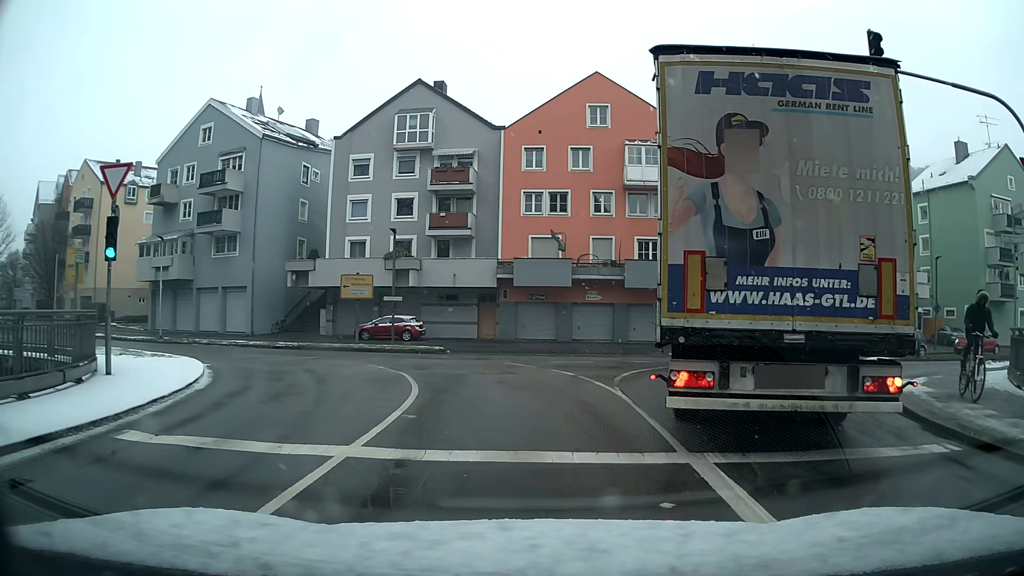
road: primary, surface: asphalt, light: Day
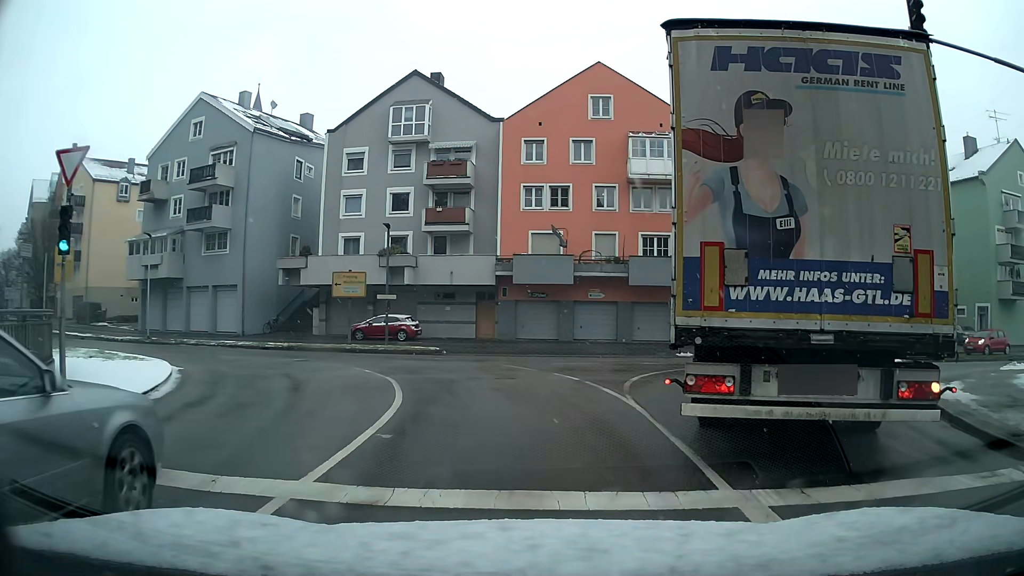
(0.0, +1.5) m; 0°
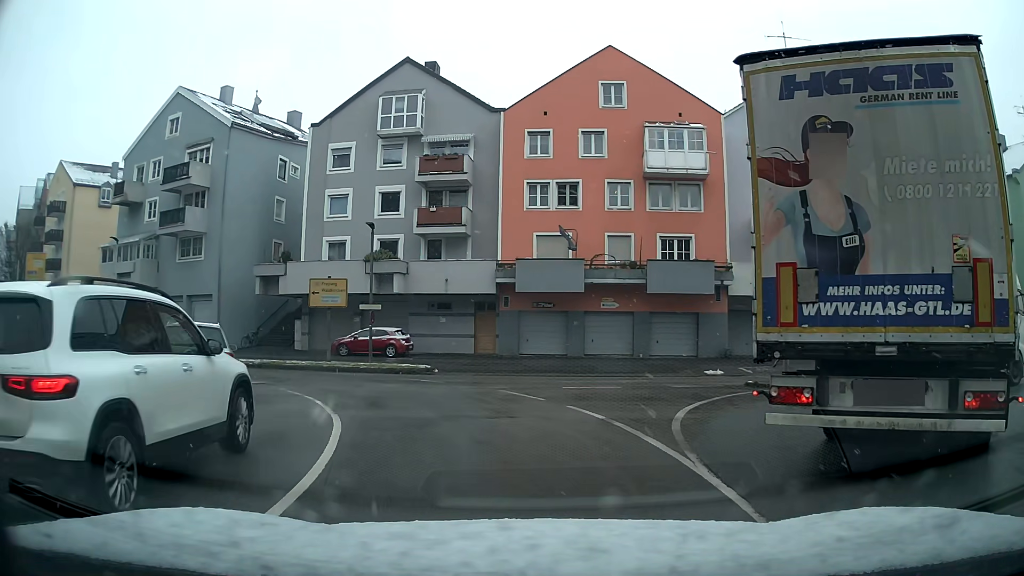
(0.0, +4.5) m; -1°
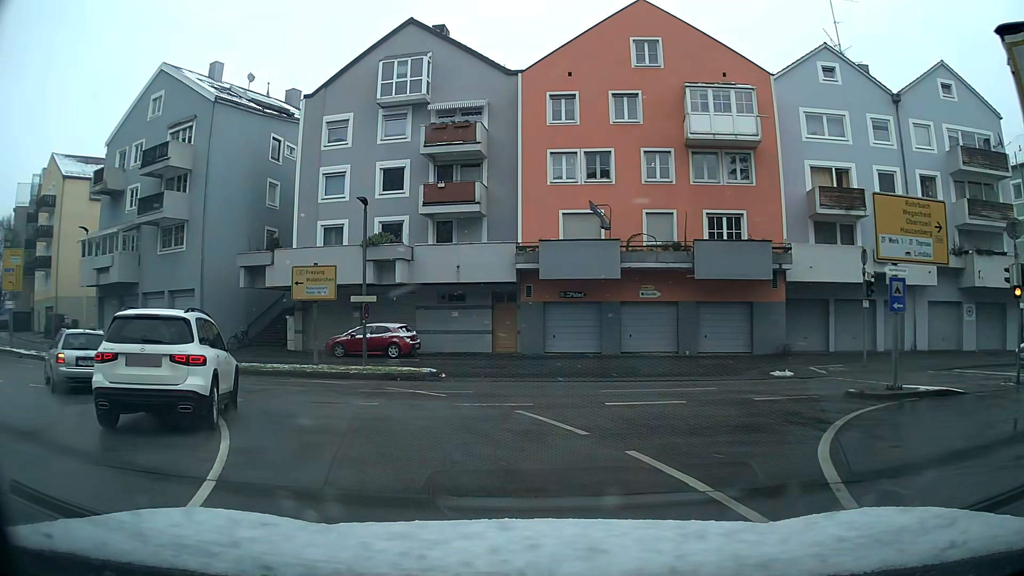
(-0.1, +5.4) m; -4°
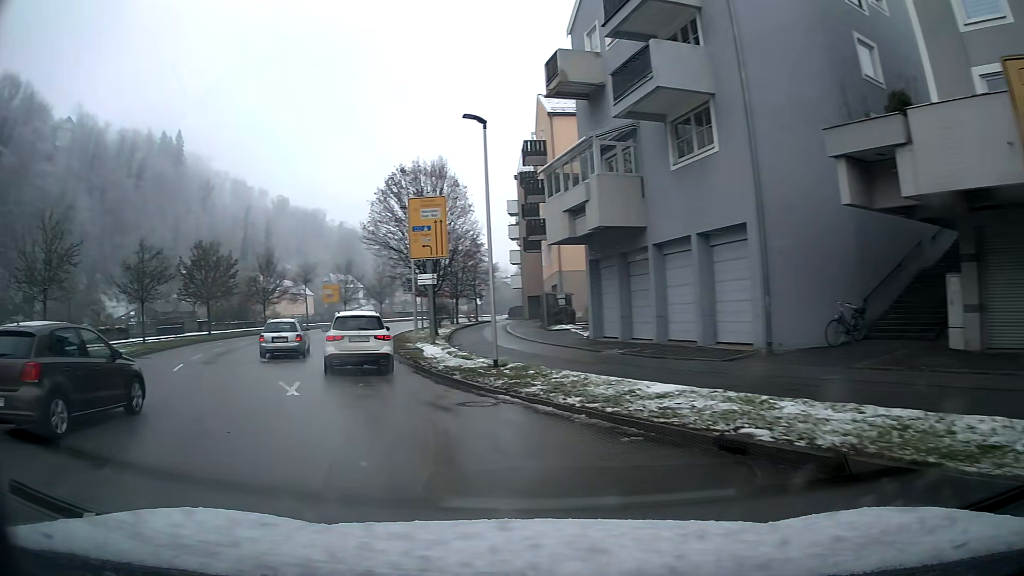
(-7.8, +17.4) m; -53°
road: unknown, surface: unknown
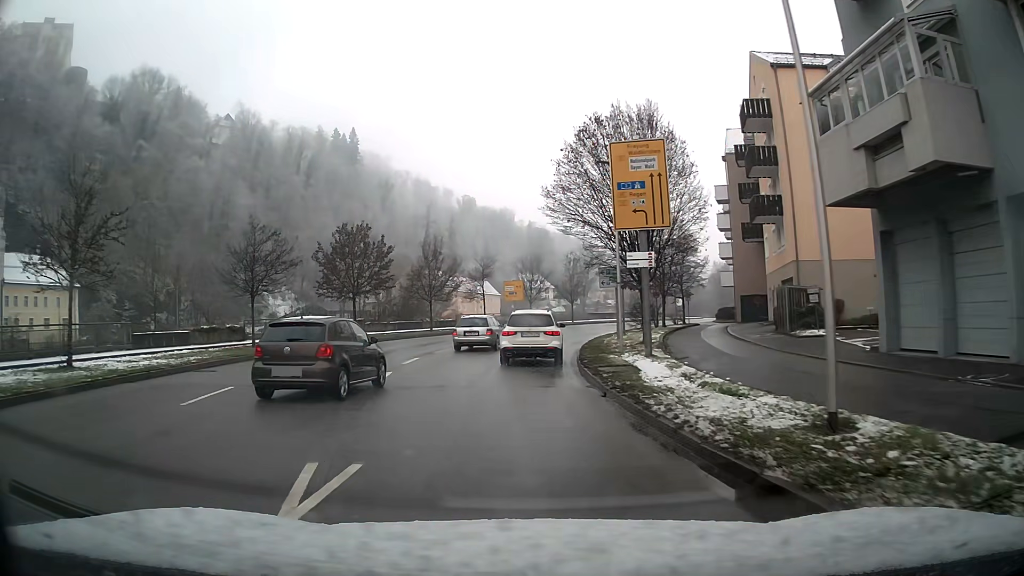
(-1.3, +9.8) m; -12°
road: primary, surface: asphalt
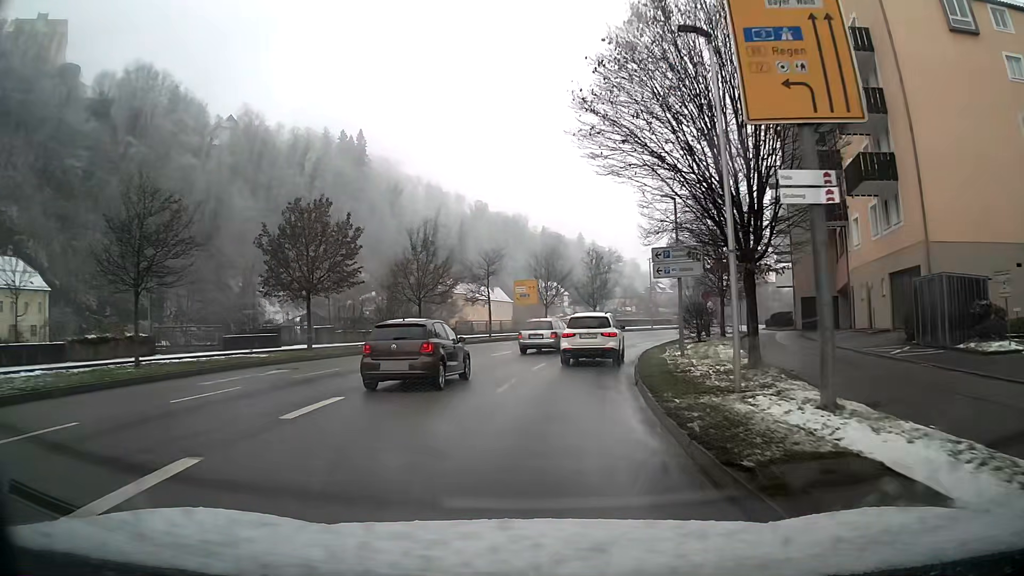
(-0.2, +11.7) m; -1°
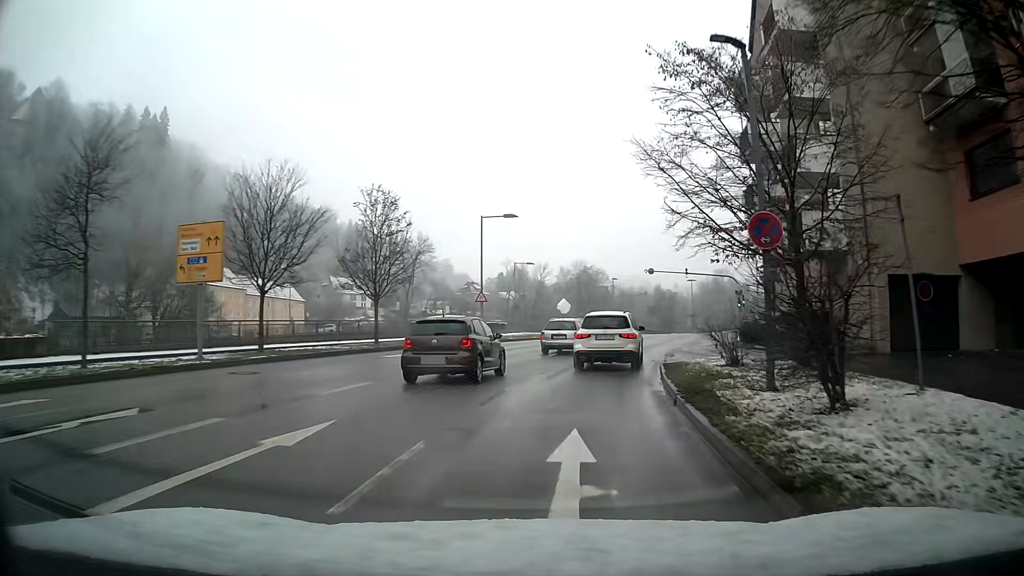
(+4.4, +32.4) m; +17°
